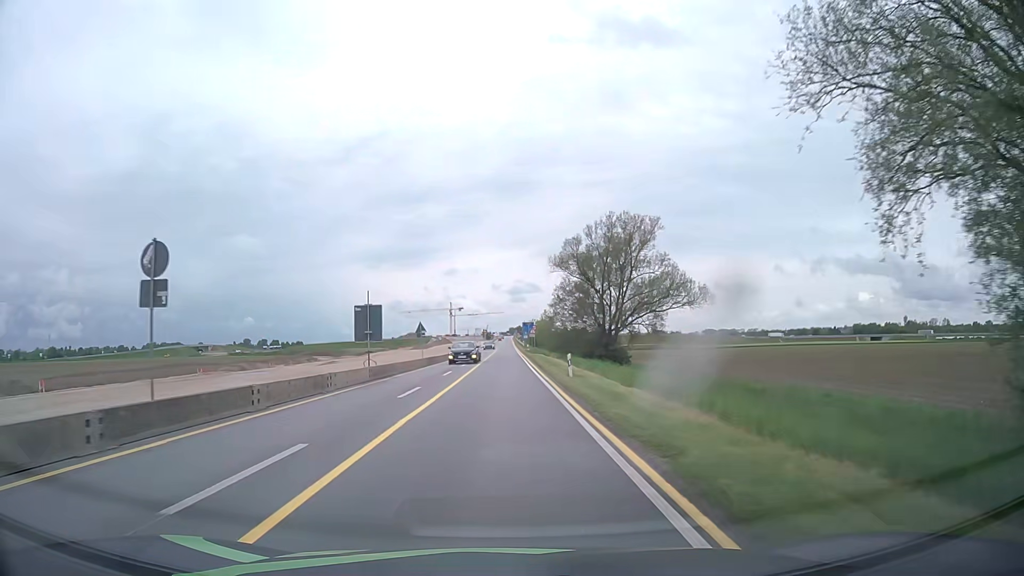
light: Day
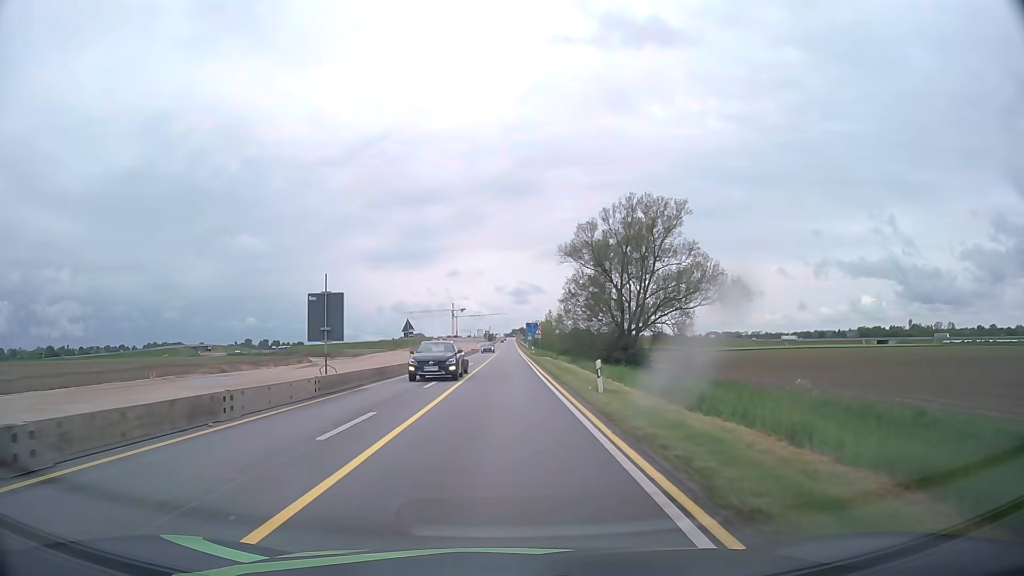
(0.0, +7.6) m; 0°
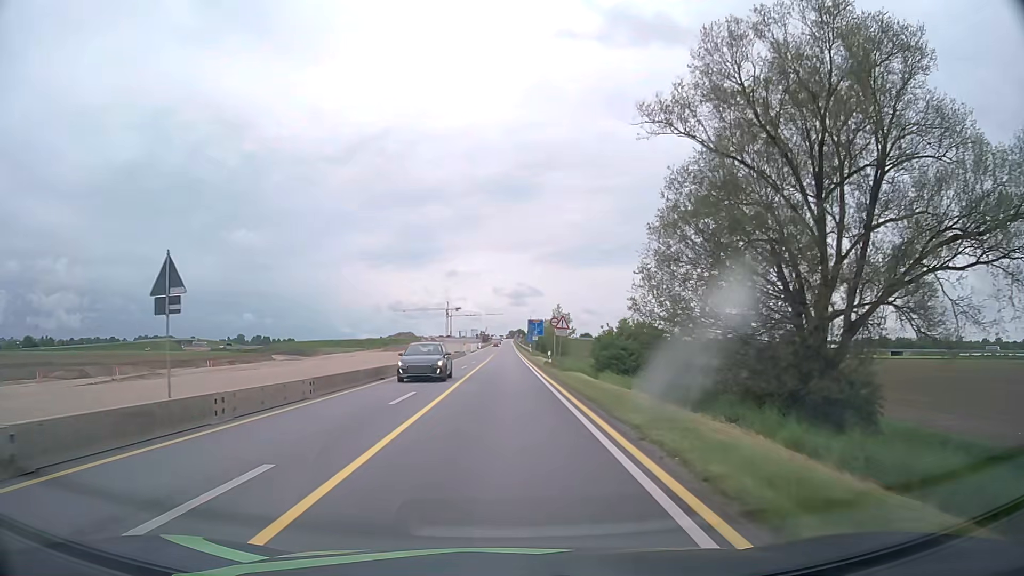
(+0.1, +30.4) m; 0°
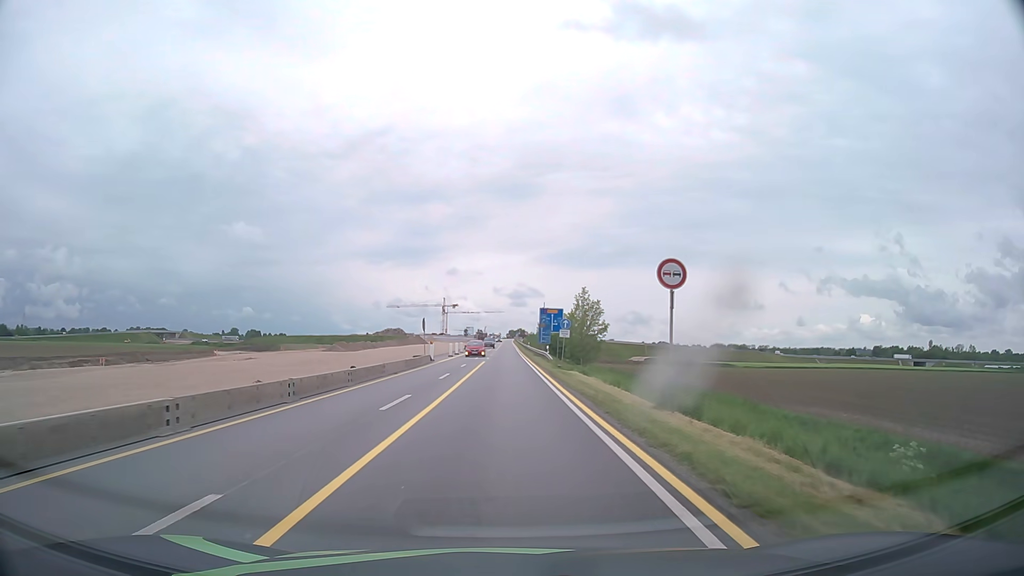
(-0.1, +38.0) m; 0°
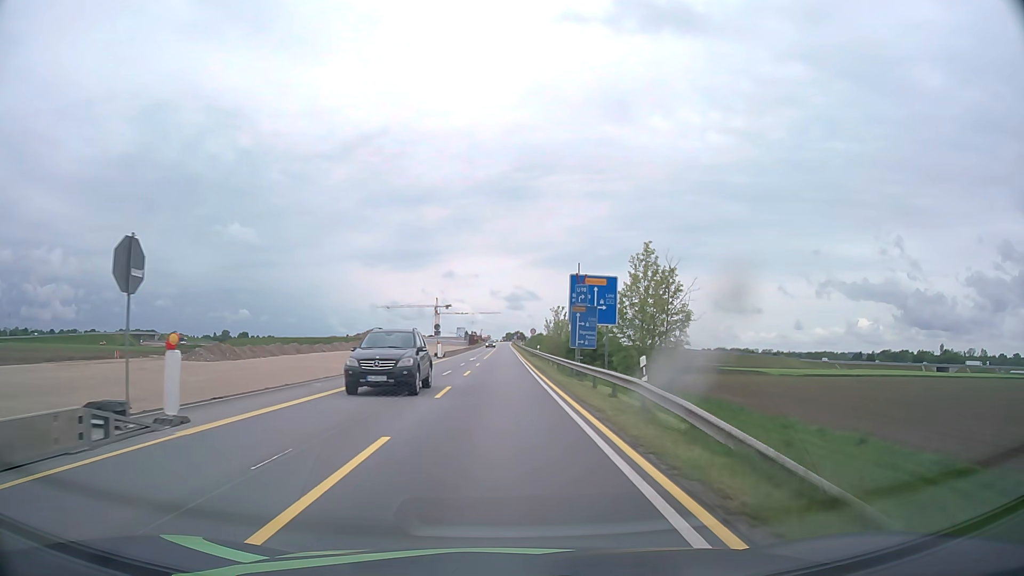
(+0.3, +38.0) m; 0°
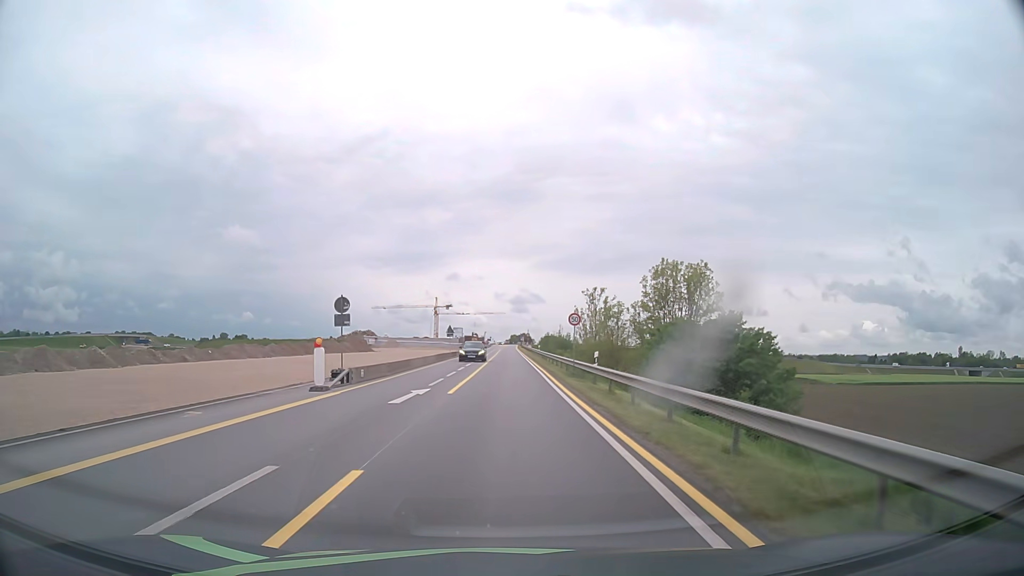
(-0.1, +37.9) m; -1°
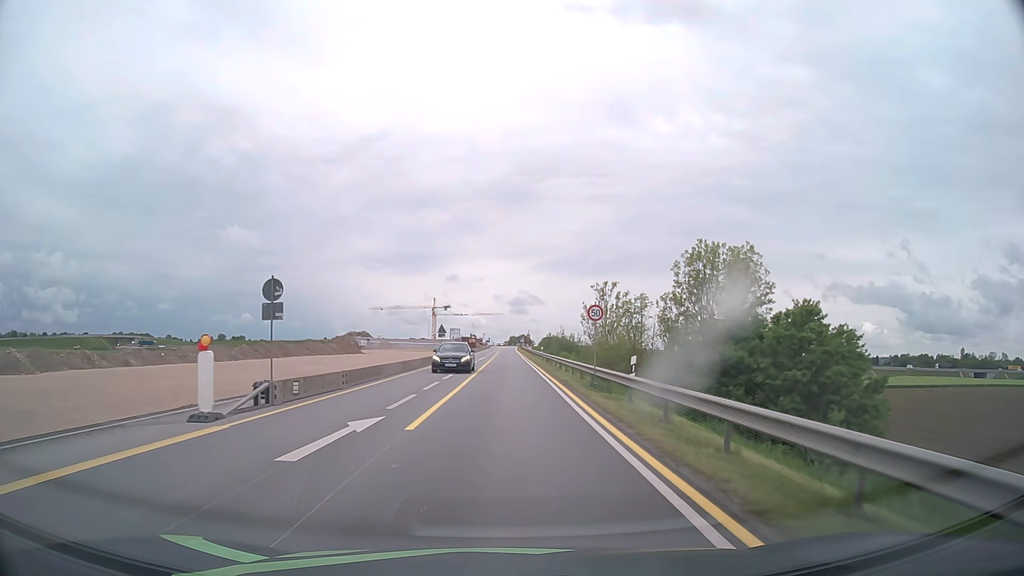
(+0.1, +7.6) m; +1°
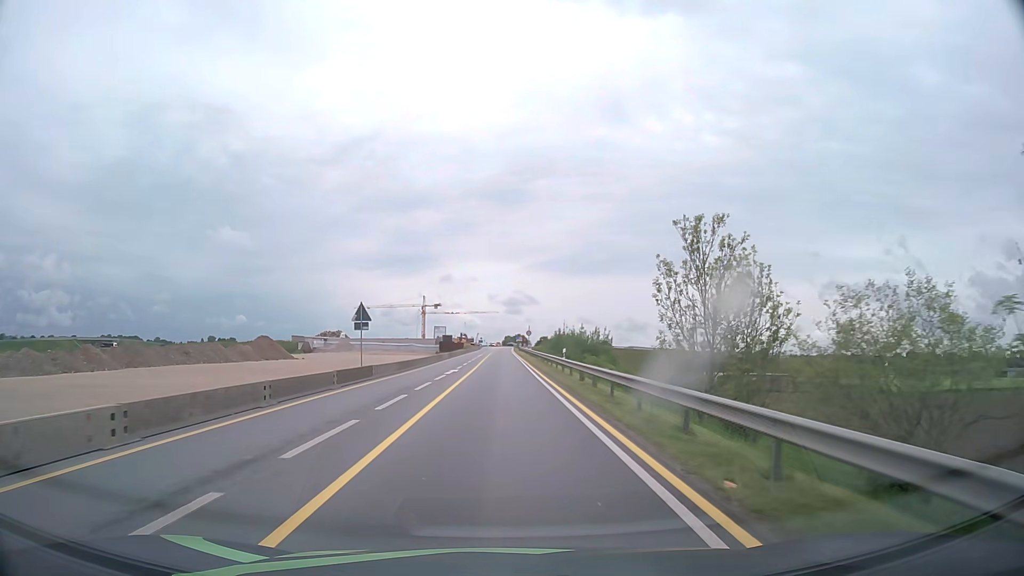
(+0.2, +30.4) m; 0°
(0, +10) (0, +20) (0, +30) (0, +40) (0, +50) (0, +60) (0, +70) (-1, +80) (-1, +90) (0, +100) m
